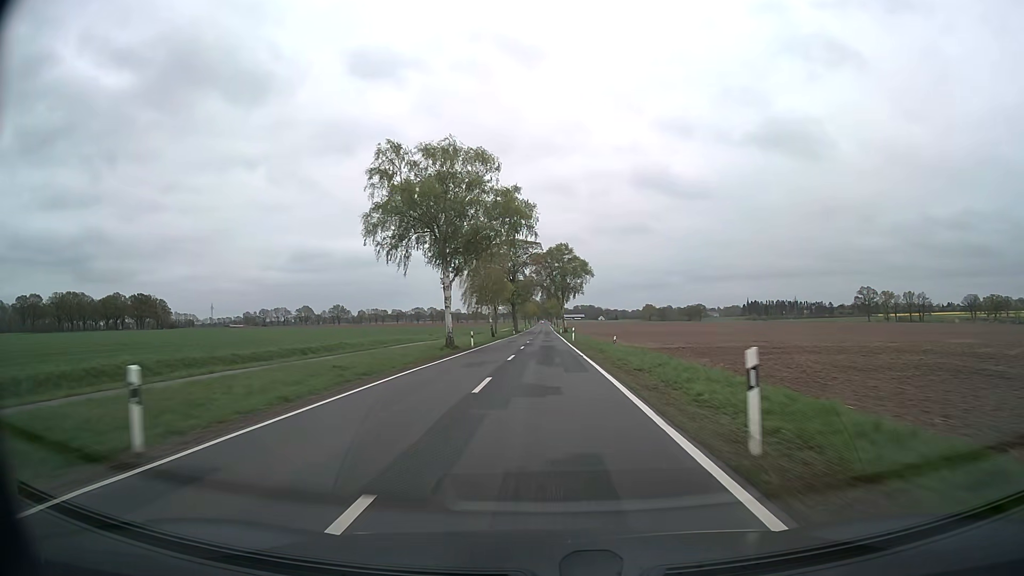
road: secondary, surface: asphalt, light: Day
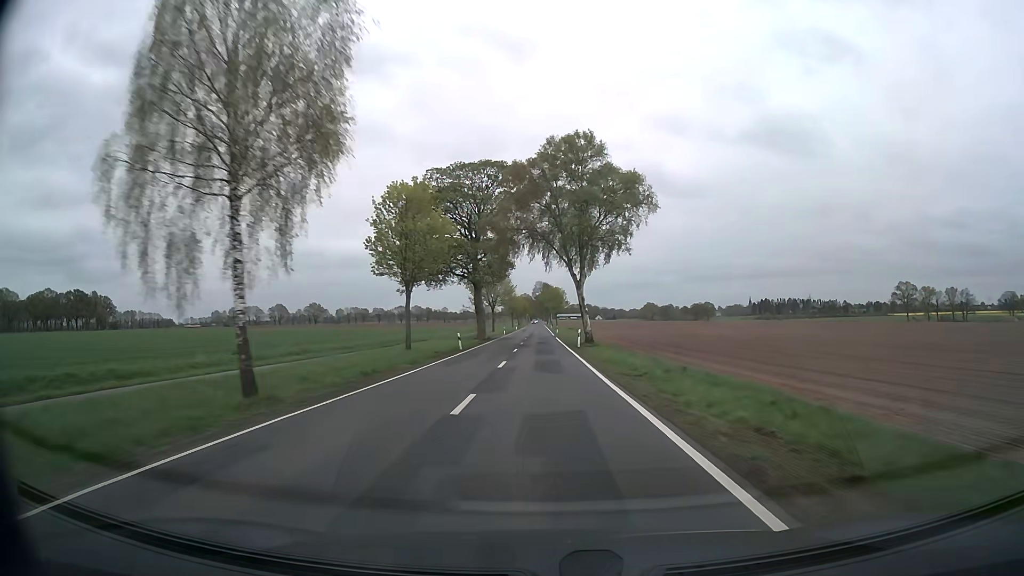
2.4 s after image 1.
(+0.4, +63.4) m; +1°
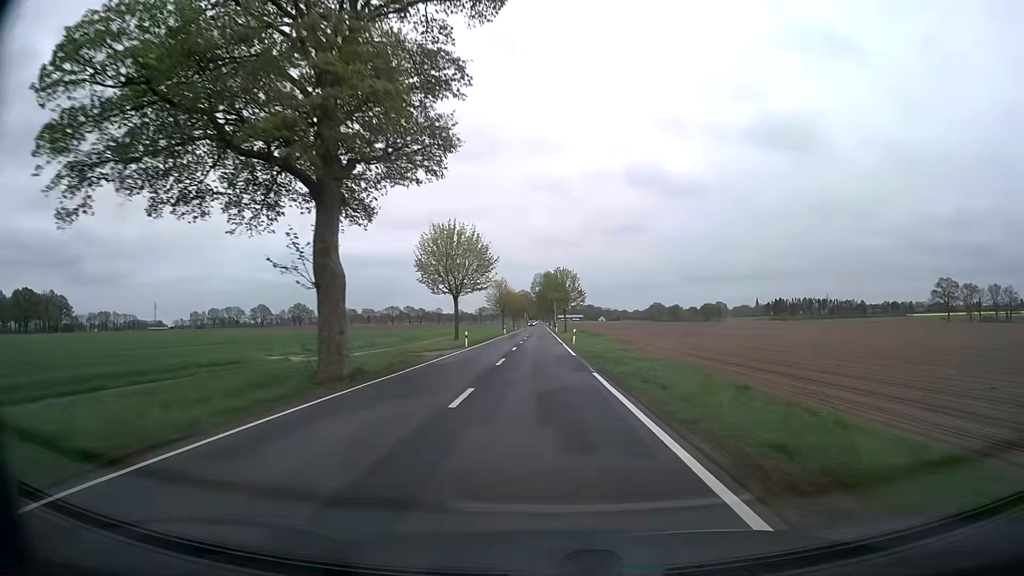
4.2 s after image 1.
(0.0, +47.6) m; 0°
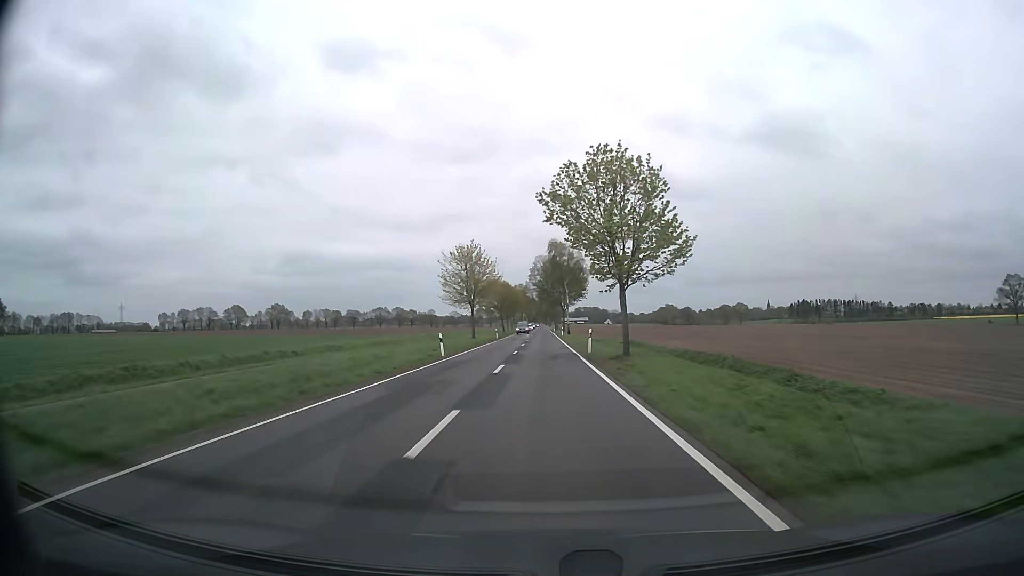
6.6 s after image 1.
(+0.1, +63.3) m; 0°
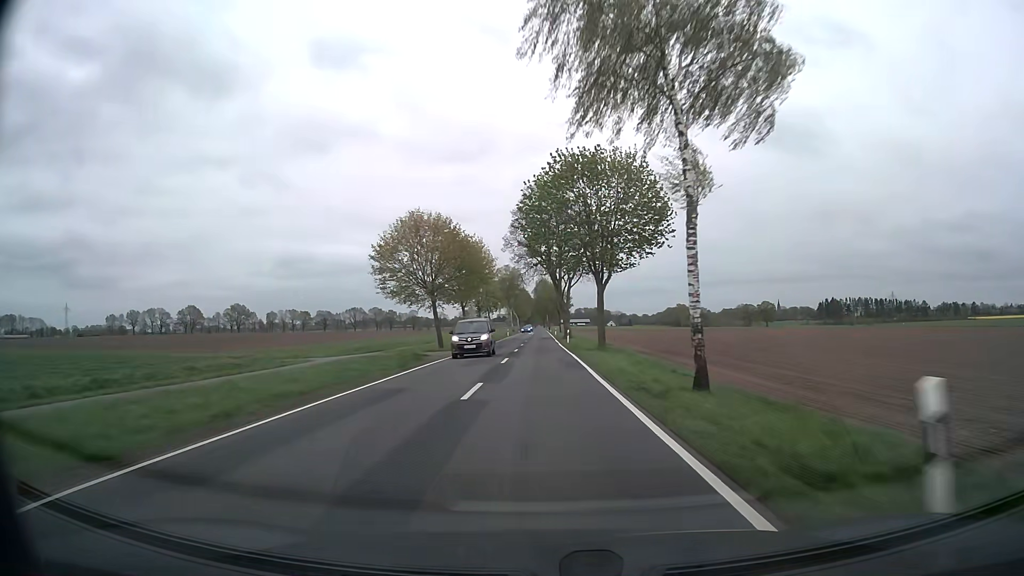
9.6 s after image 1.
(+0.3, +79.0) m; 0°
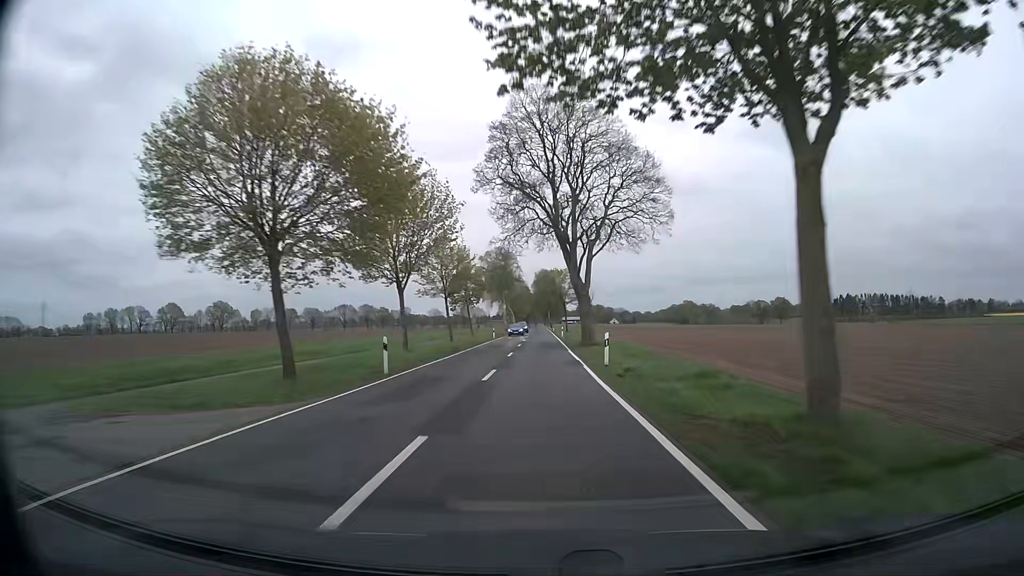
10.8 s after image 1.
(0.0, +31.5) m; 0°
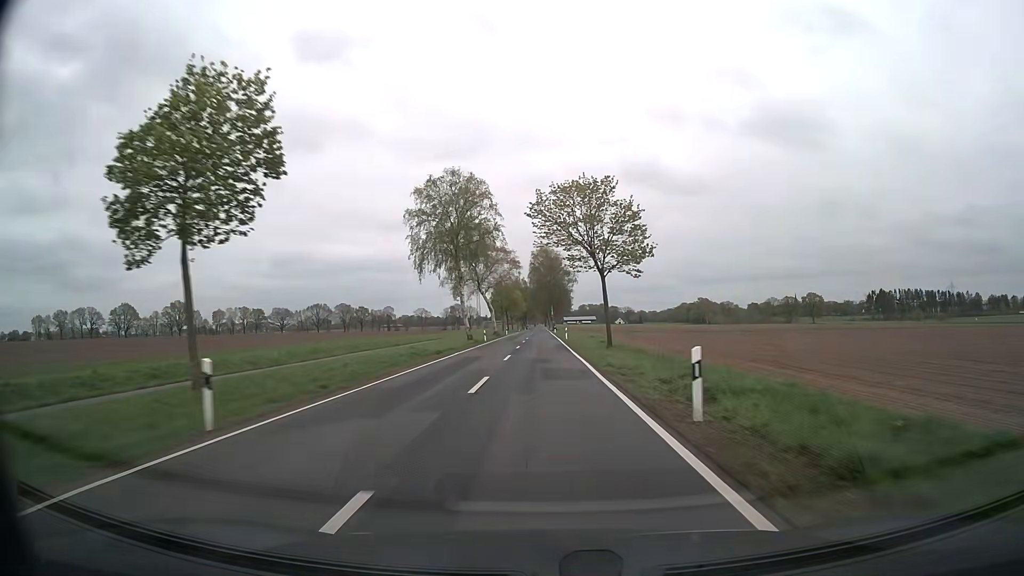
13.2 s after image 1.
(0.0, +63.2) m; 0°
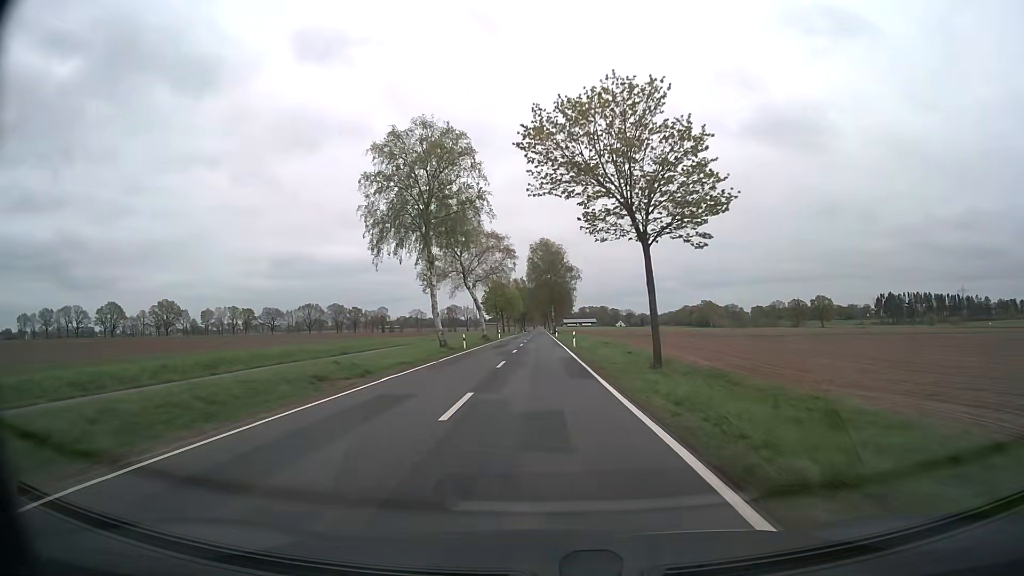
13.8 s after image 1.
(0.0, +15.8) m; 0°
(0, +10) (0, +20) (0, +30) (0, +40) (0, +50) (0, +60) (0, +70) (0, +80) (0, +90) (0, +100) m
